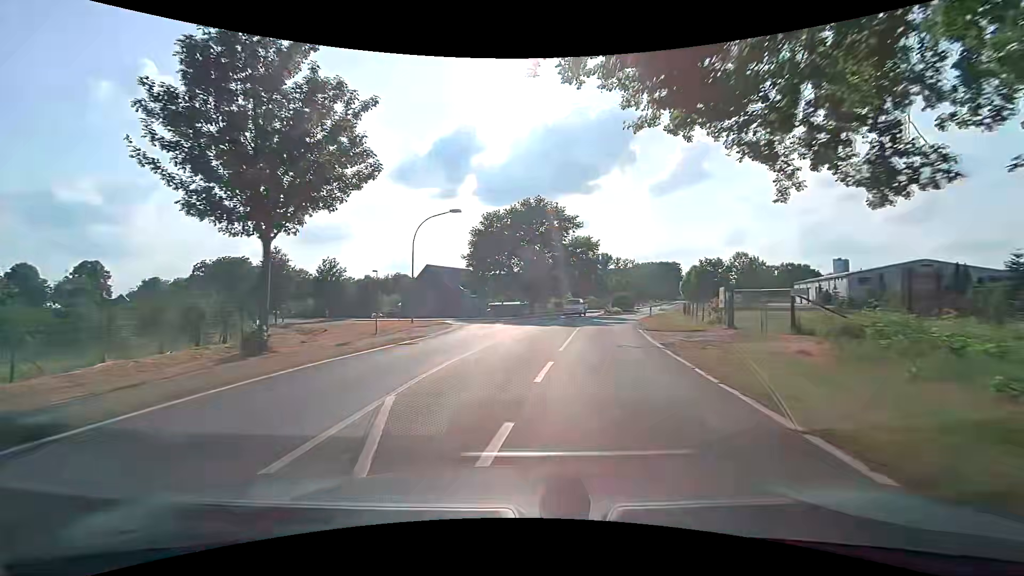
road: tertiary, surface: asphalt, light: Day
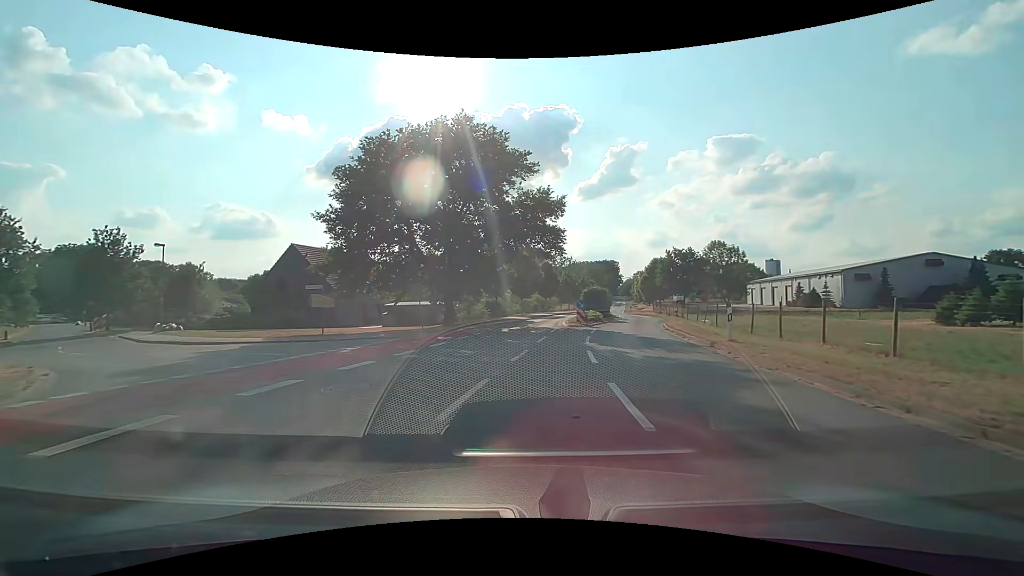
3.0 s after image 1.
(+1.3, +25.1) m; +9°
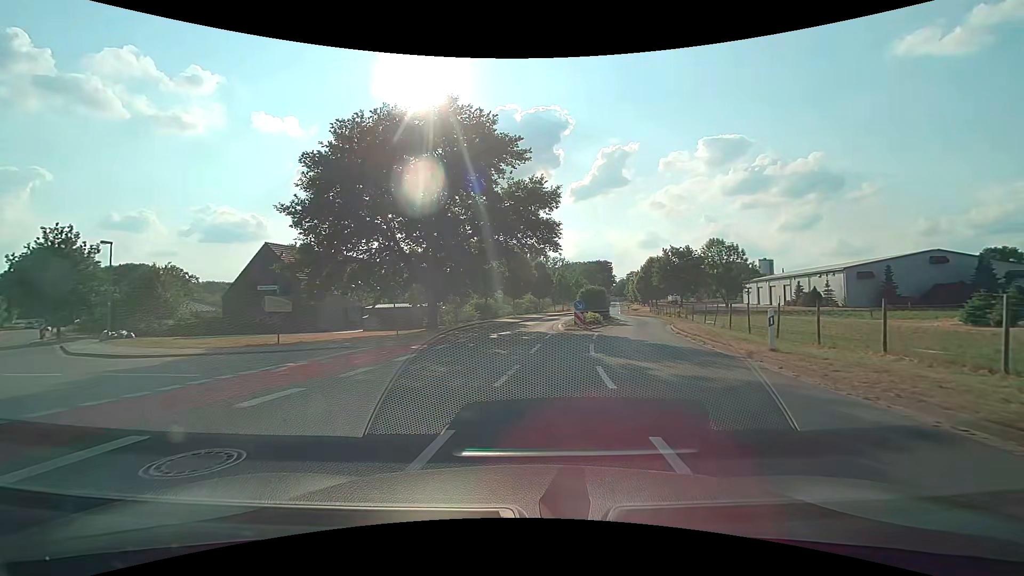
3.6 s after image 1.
(0.0, +3.3) m; 0°
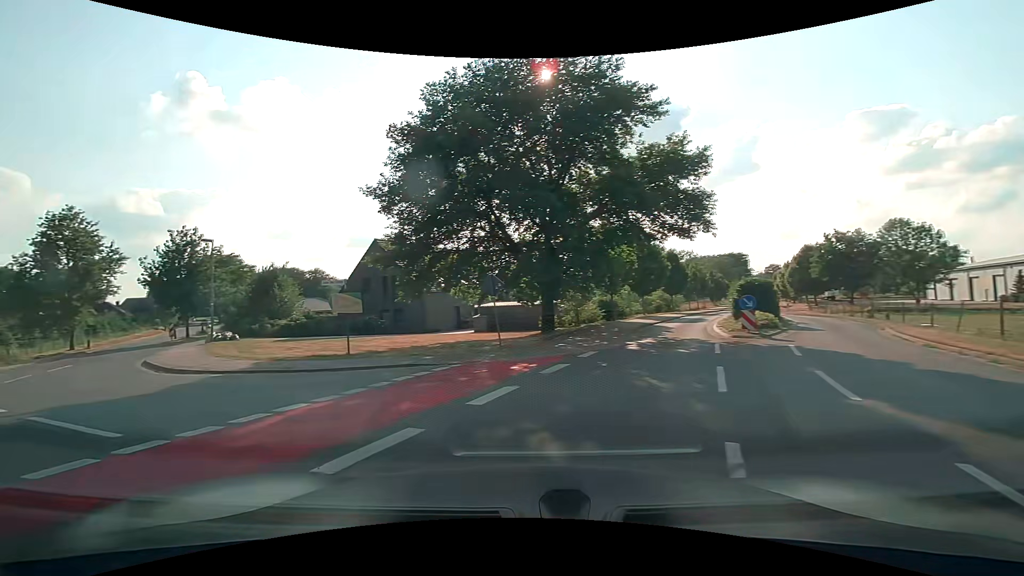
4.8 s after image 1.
(-0.4, +6.0) m; -14°
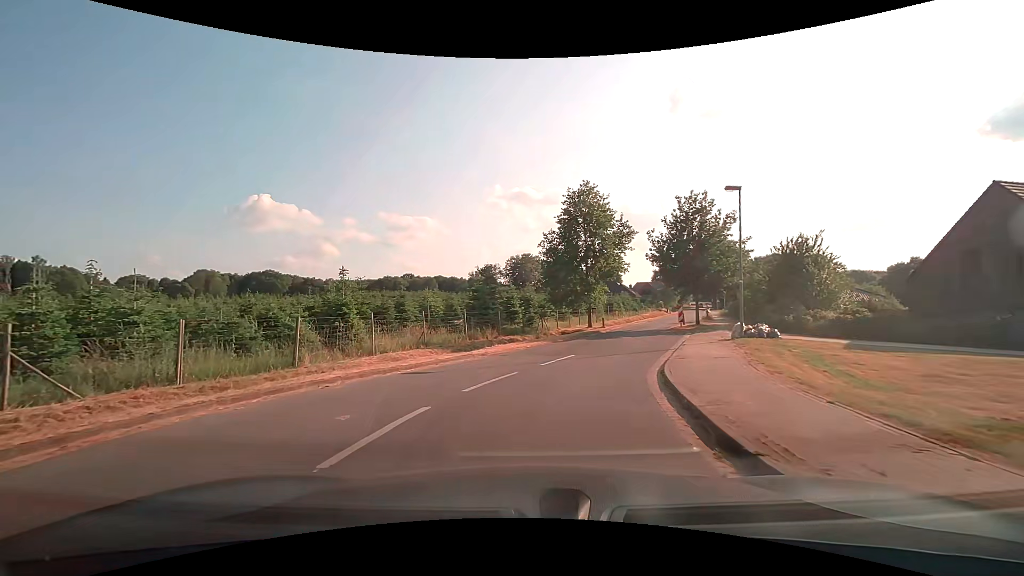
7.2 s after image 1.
(-6.3, +10.6) m; -52°
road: residential
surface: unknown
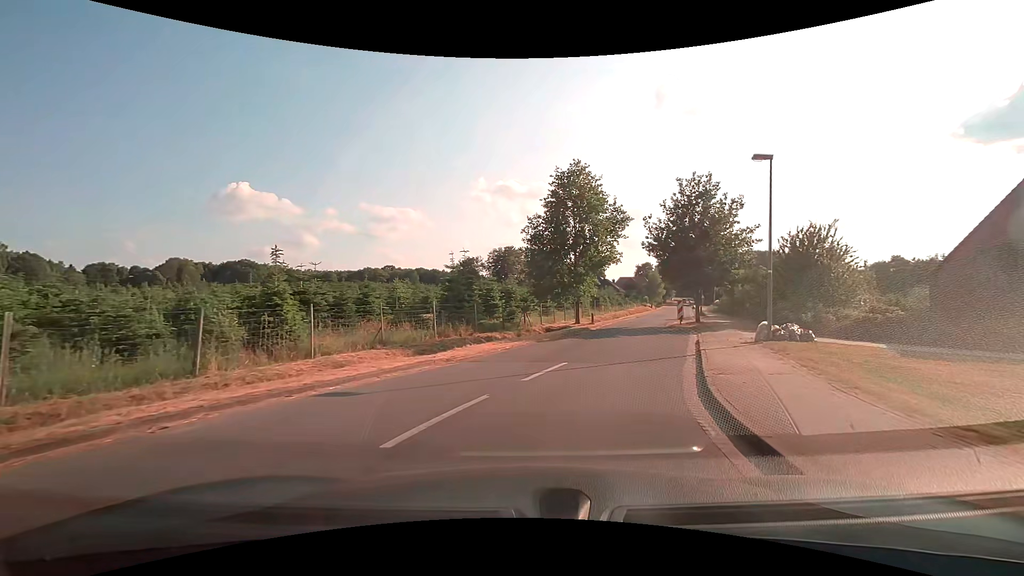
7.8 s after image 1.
(0.0, +3.9) m; +2°
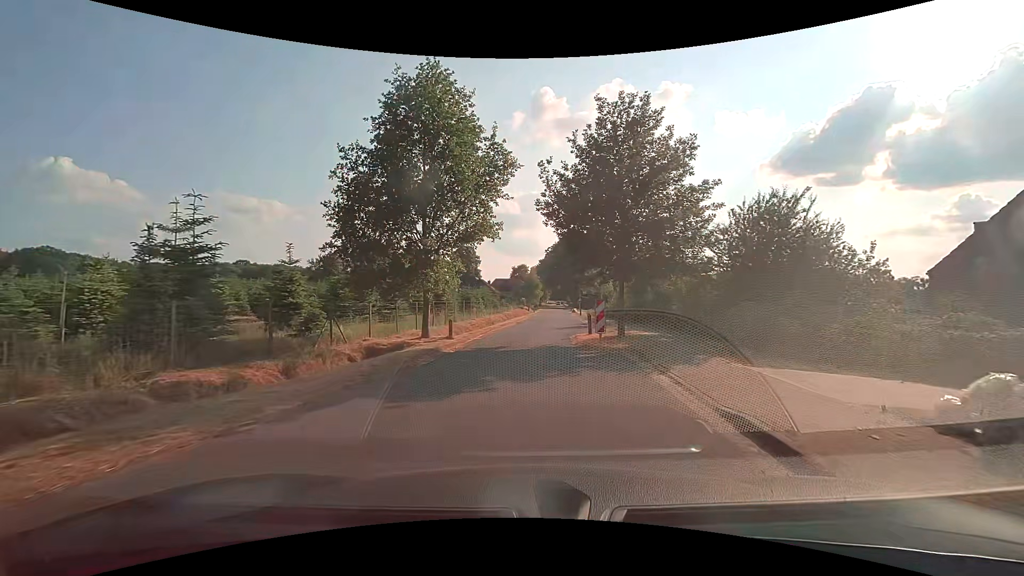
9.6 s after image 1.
(+2.0, +13.3) m; +14°
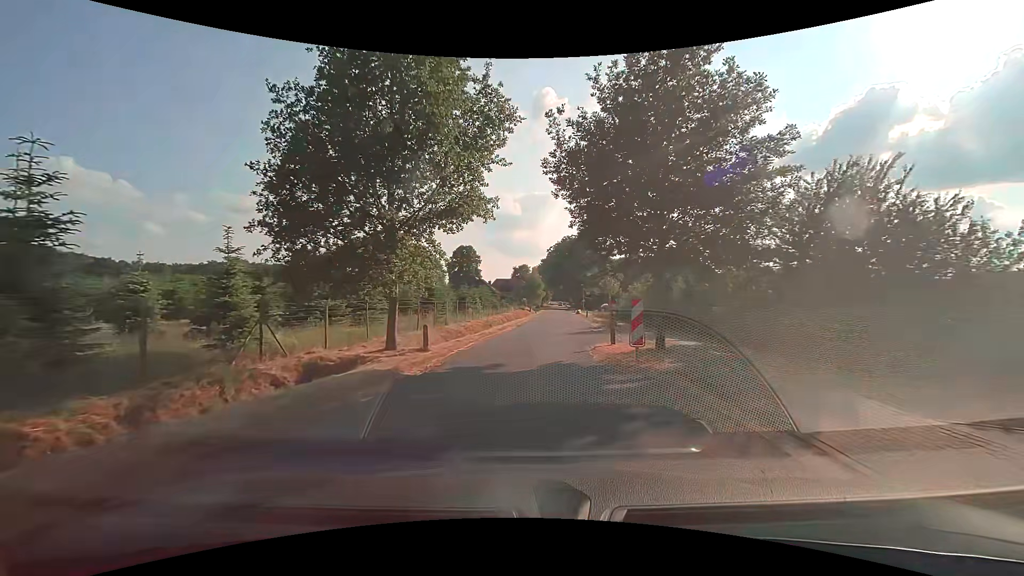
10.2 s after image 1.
(0.0, +5.0) m; +1°
